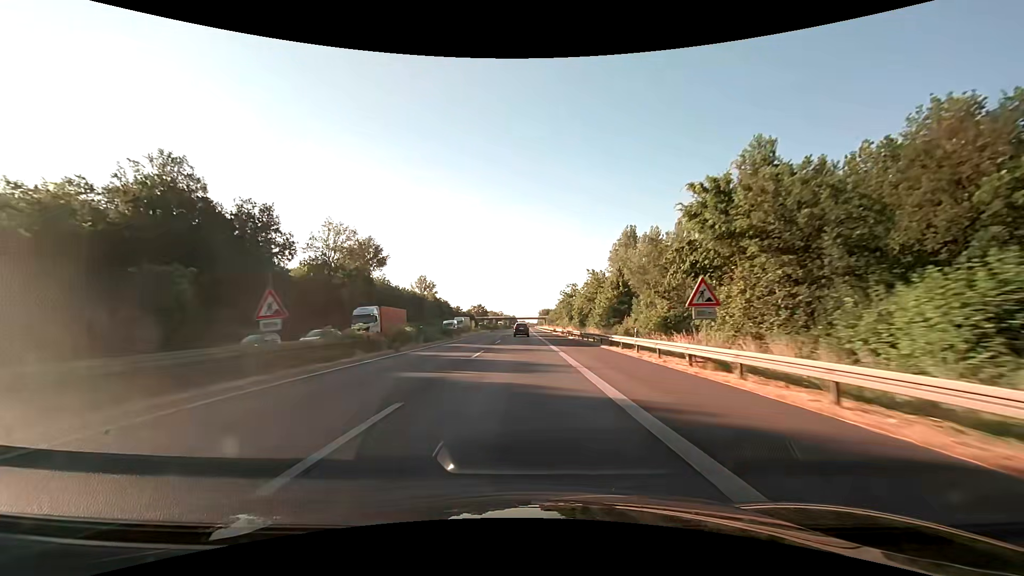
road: motorway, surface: asphalt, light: Day
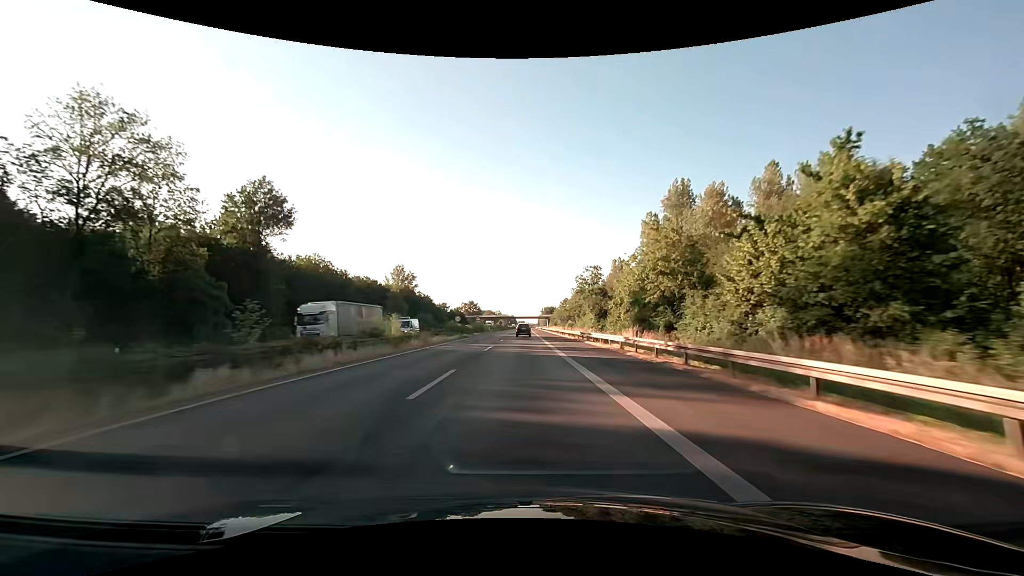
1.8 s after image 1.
(0.0, +47.4) m; 0°
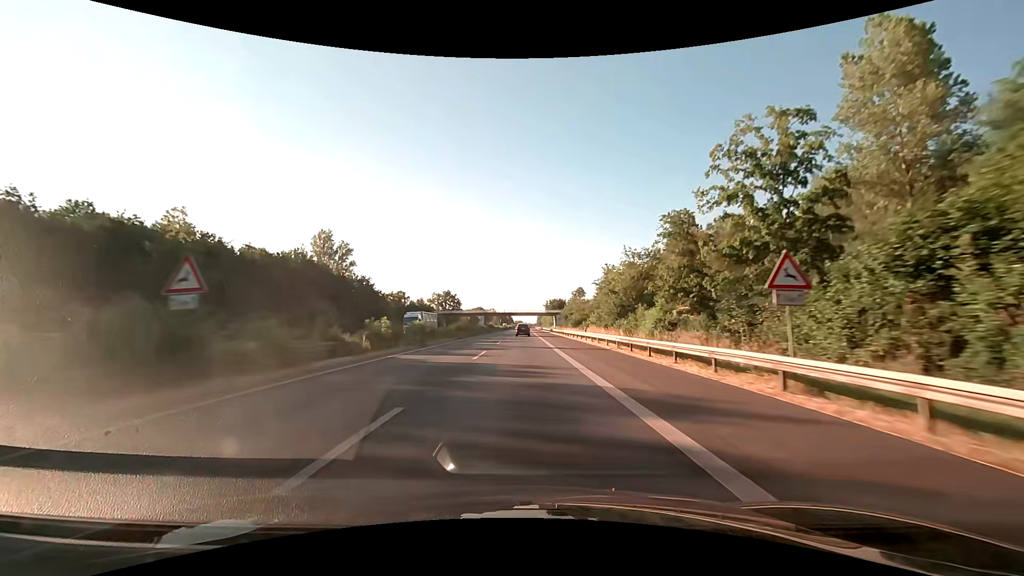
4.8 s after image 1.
(+0.2, +79.0) m; 0°
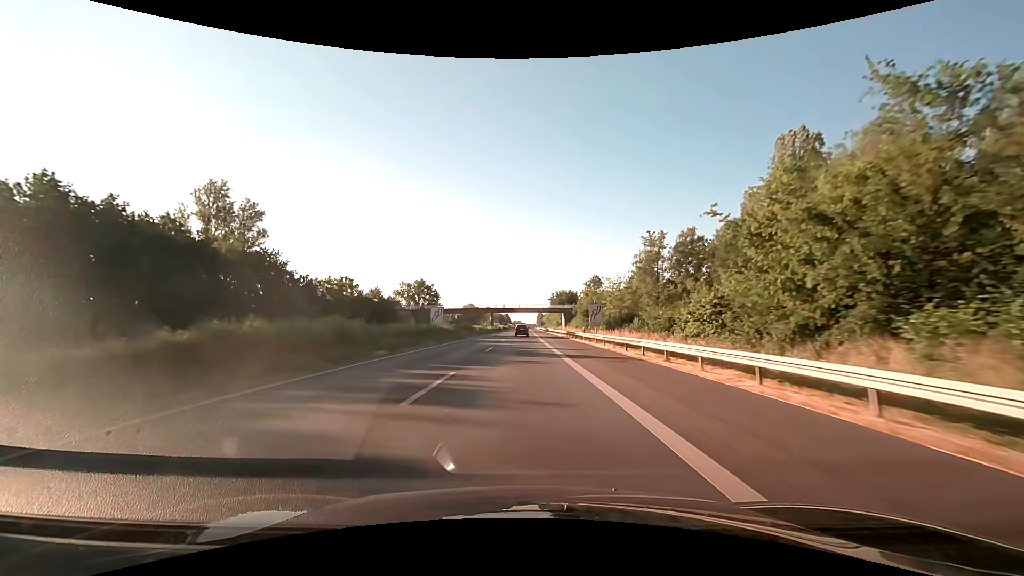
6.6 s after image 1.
(+0.2, +47.4) m; 0°
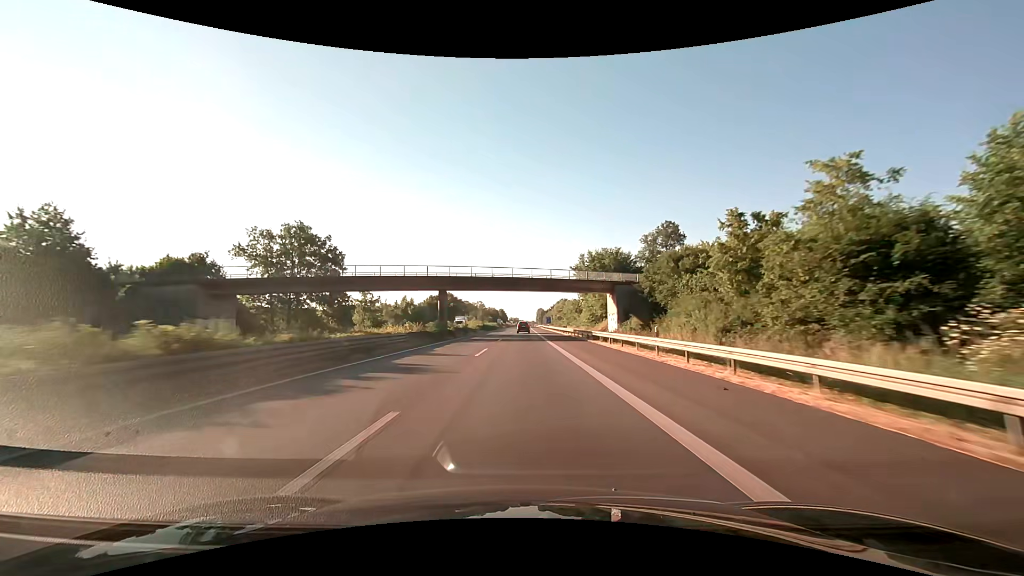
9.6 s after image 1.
(0.0, +78.4) m; 0°
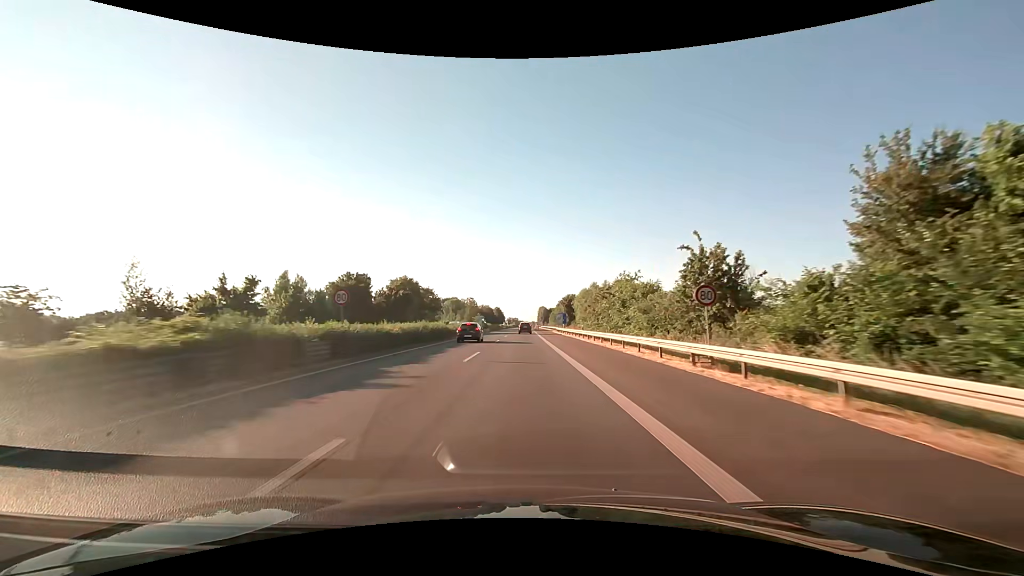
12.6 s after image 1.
(+0.3, +73.1) m; 0°
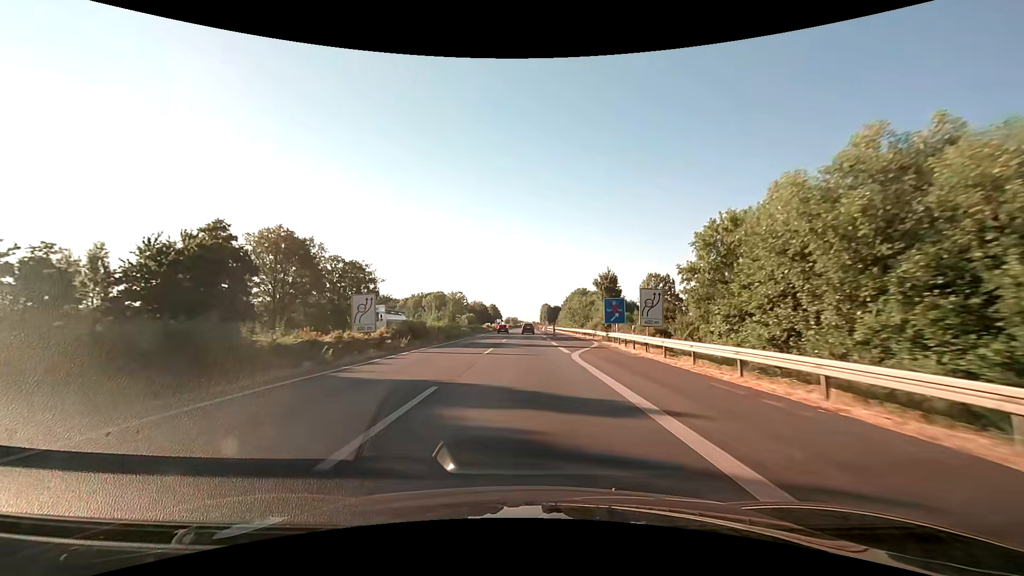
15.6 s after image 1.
(0.0, +66.9) m; 0°
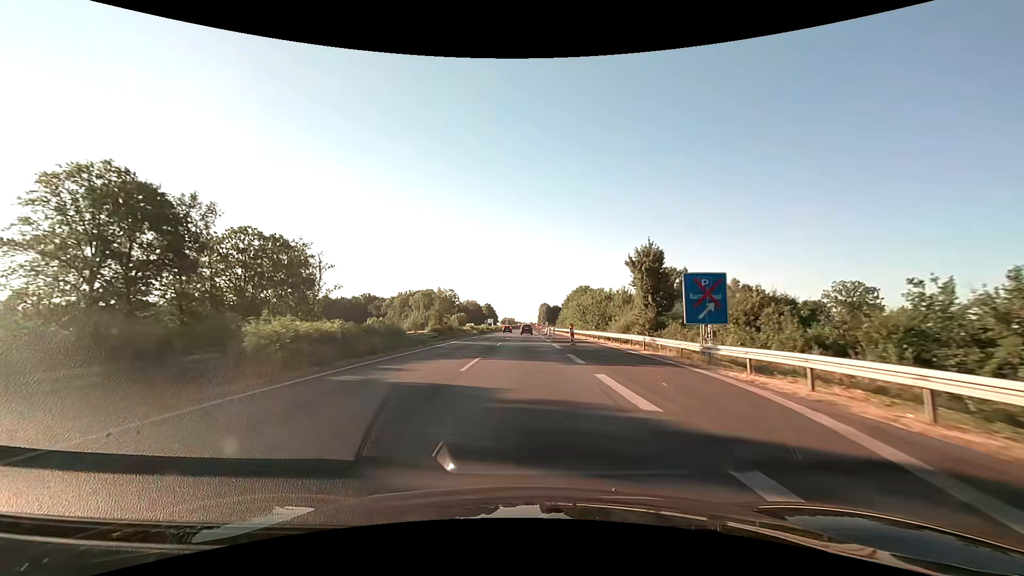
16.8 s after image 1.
(+0.1, +25.8) m; 0°
(0, +10) (0, +20) (0, +30) (0, +40) (0, +50) (0, +60) (0, +70) (0, +80) (0, +90) (0, +100) m
